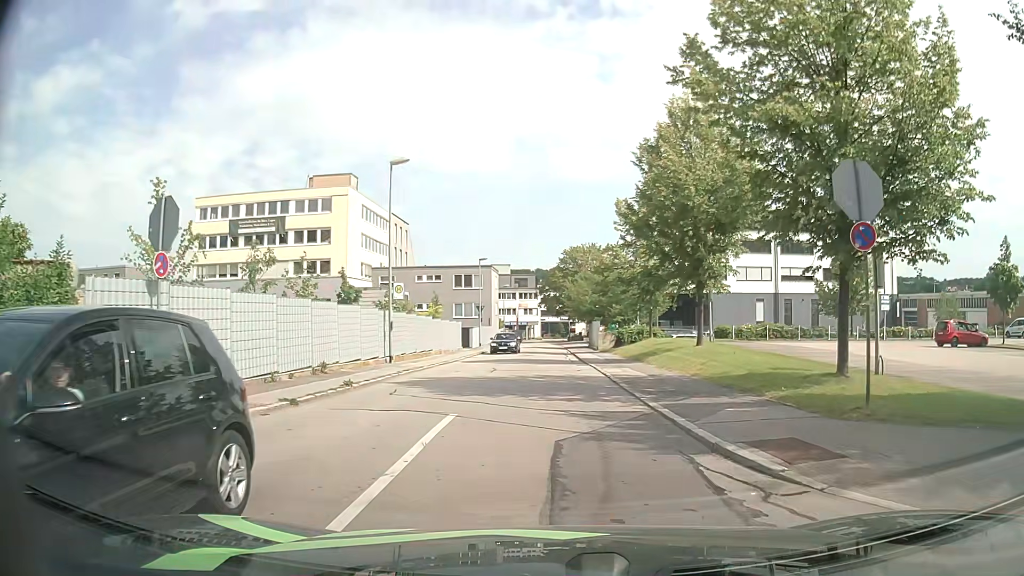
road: residential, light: Day
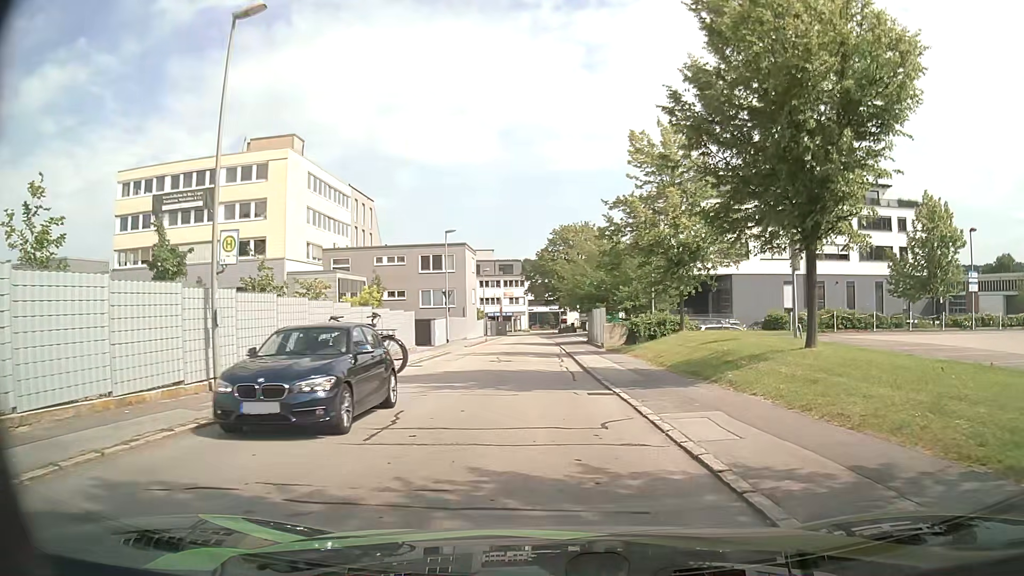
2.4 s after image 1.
(0.0, +14.1) m; +1°
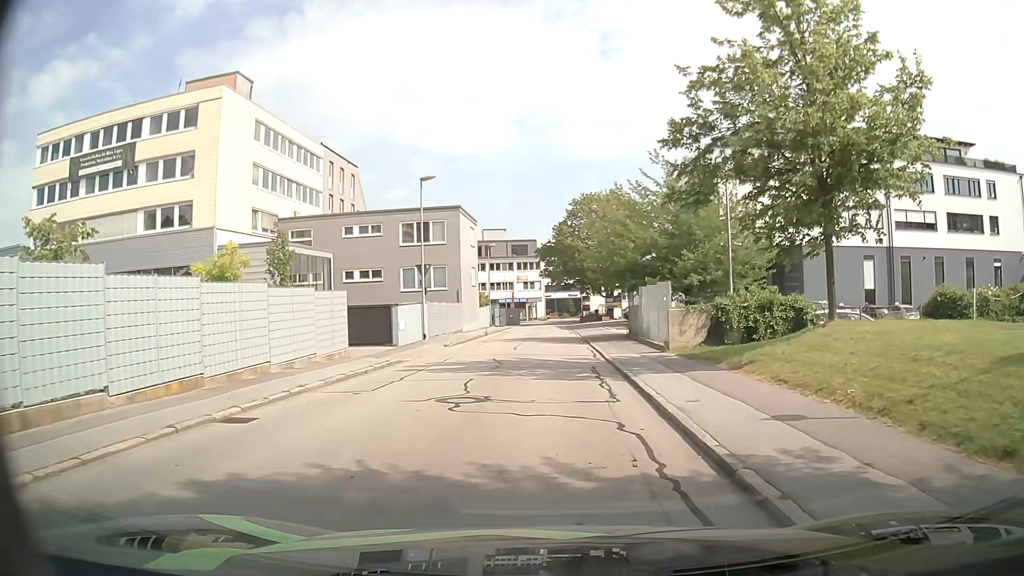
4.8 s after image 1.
(-0.2, +15.4) m; -1°
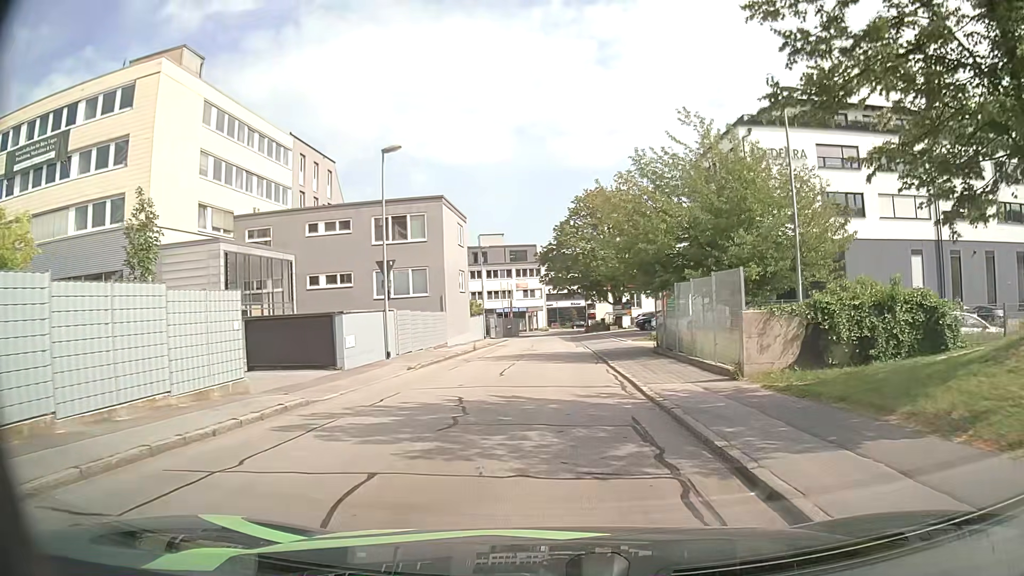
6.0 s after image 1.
(-0.1, +8.1) m; 0°
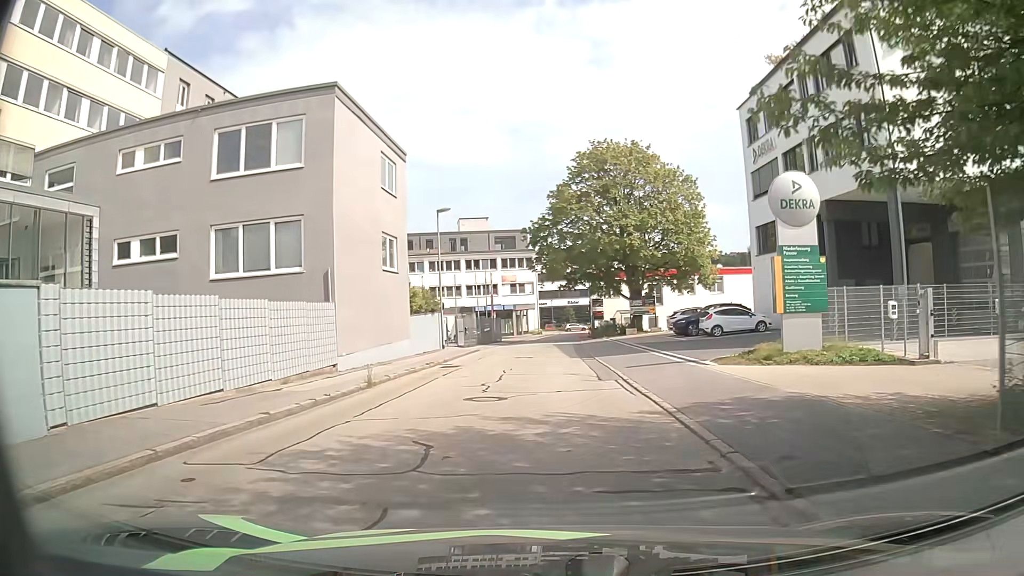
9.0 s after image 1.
(0.0, +20.4) m; 0°
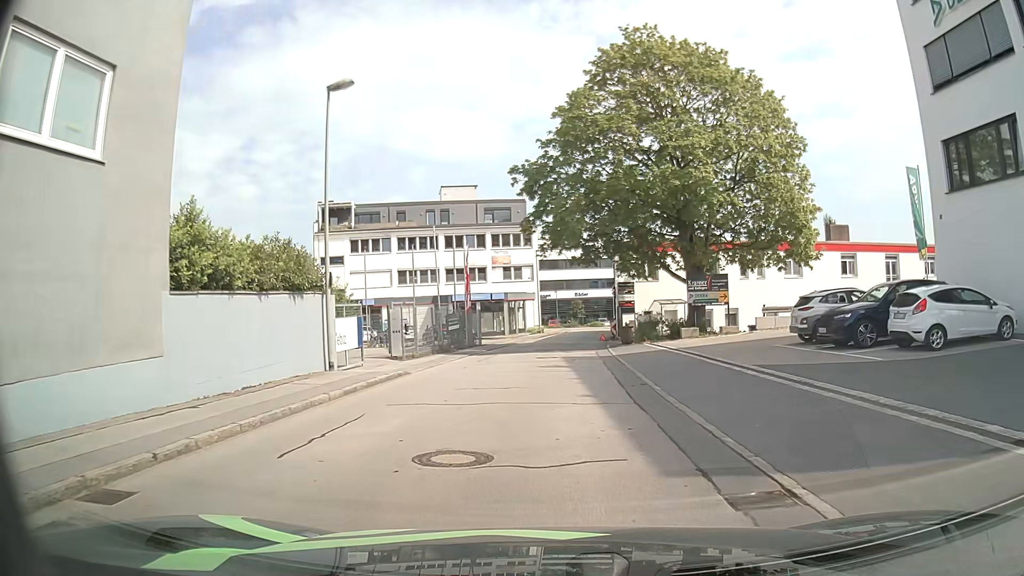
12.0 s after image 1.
(+0.1, +20.9) m; +1°
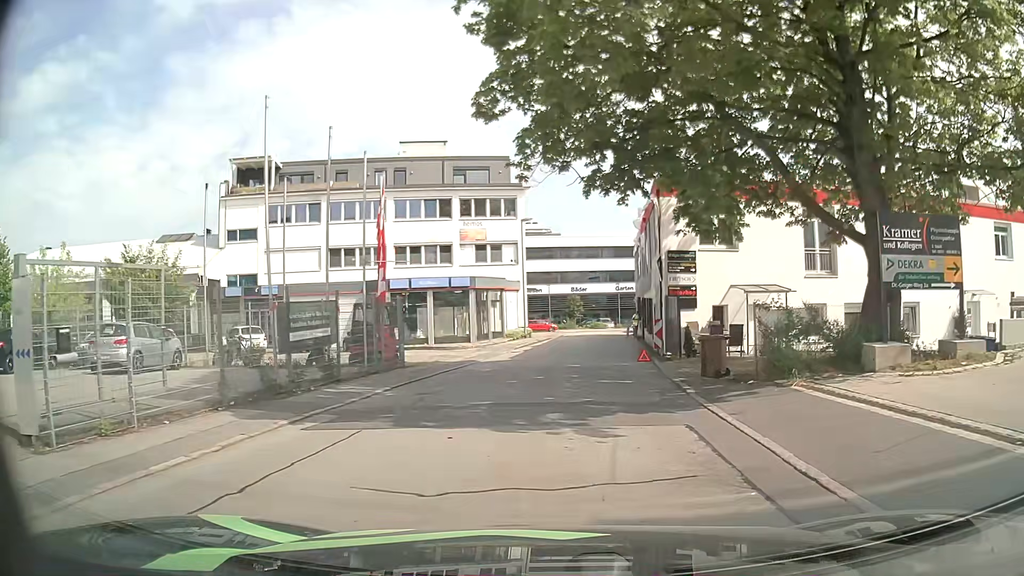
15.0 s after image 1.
(-0.2, +19.9) m; 0°
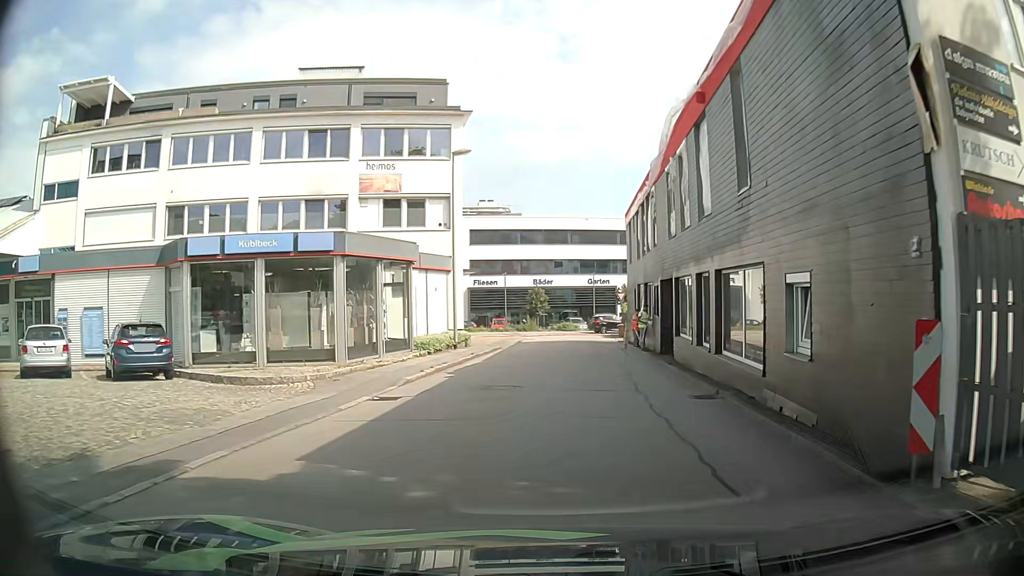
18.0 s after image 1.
(+0.4, +18.4) m; +3°
